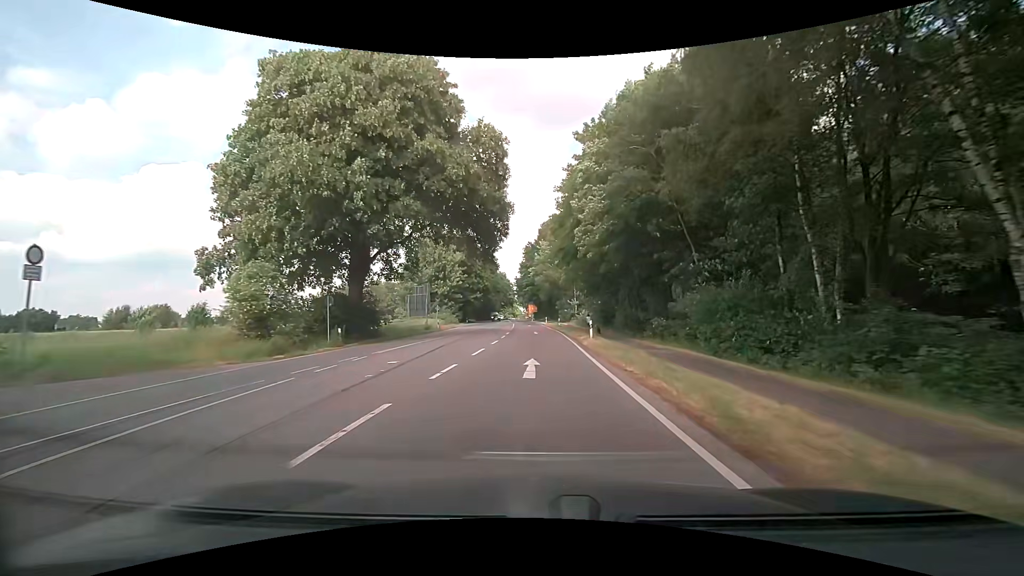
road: secondary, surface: asphalt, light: Day
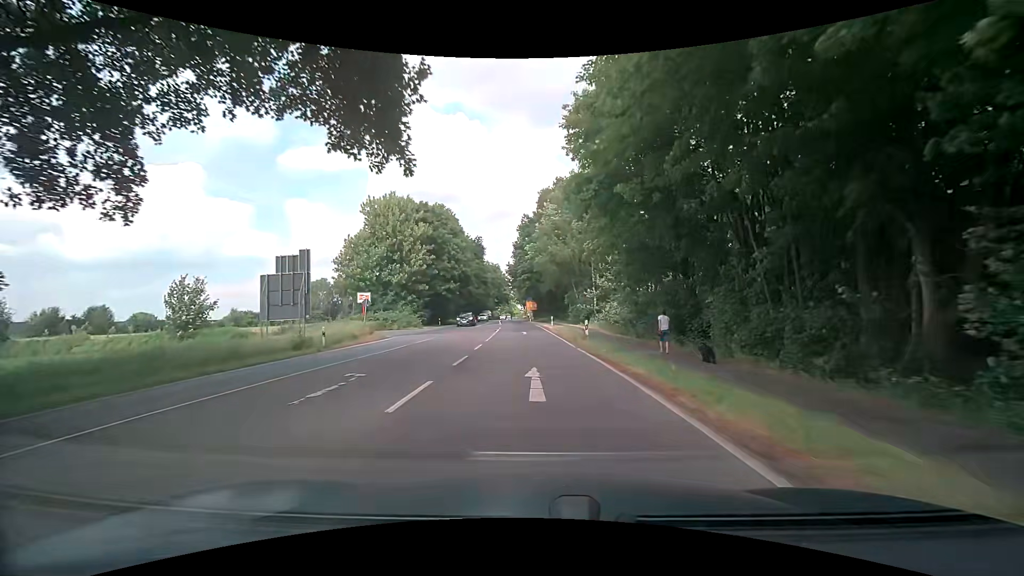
(+0.4, +28.5) m; +1°
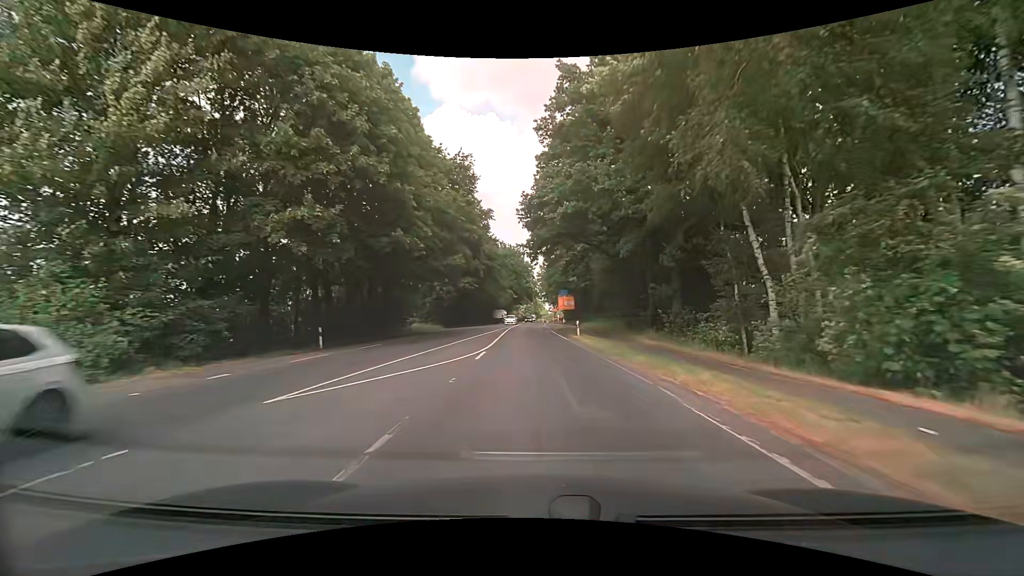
(-1.3, +48.0) m; -3°
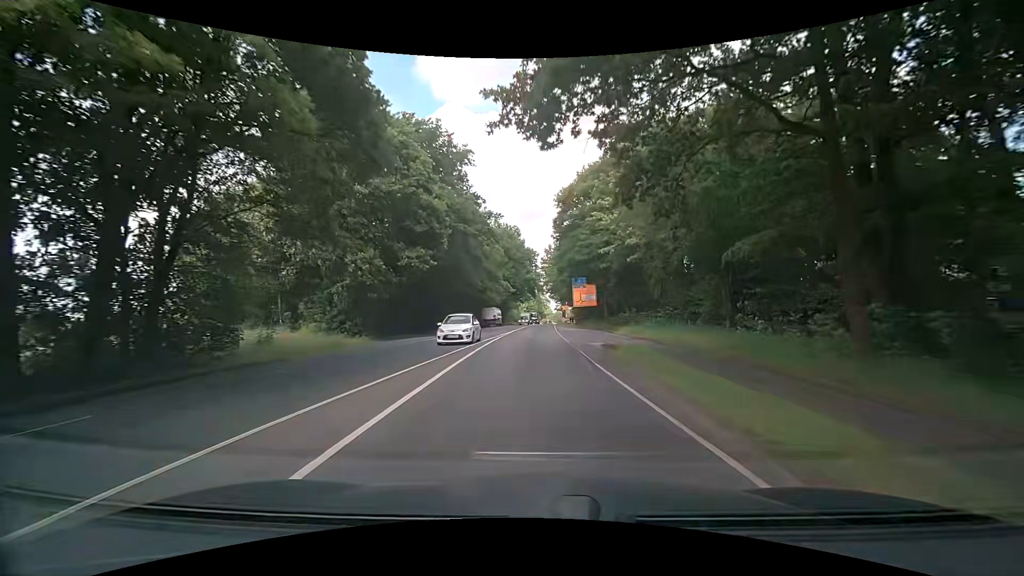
(-0.1, +29.0) m; 0°
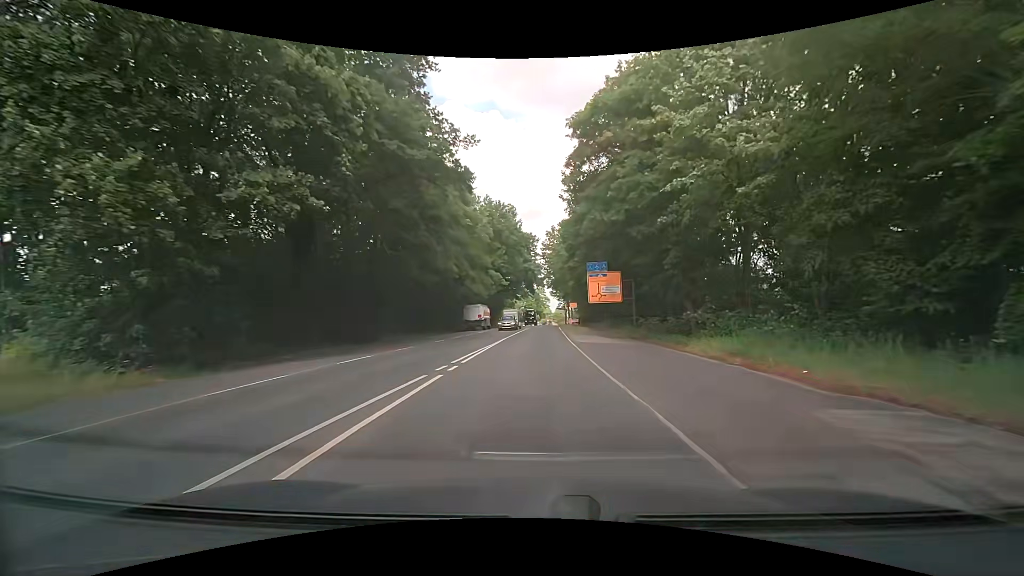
(0.0, +19.5) m; 0°
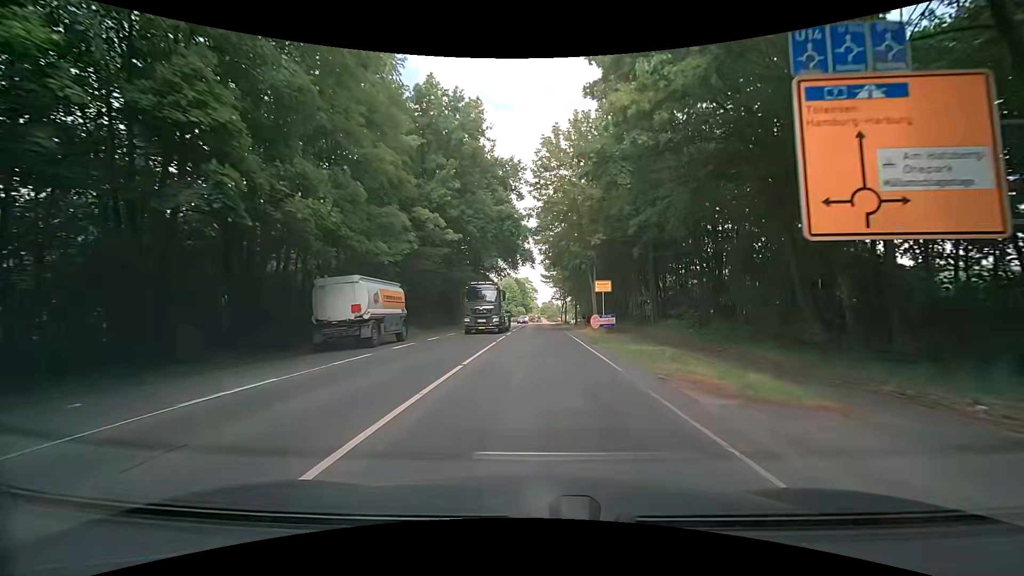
(+0.4, +37.6) m; +3°
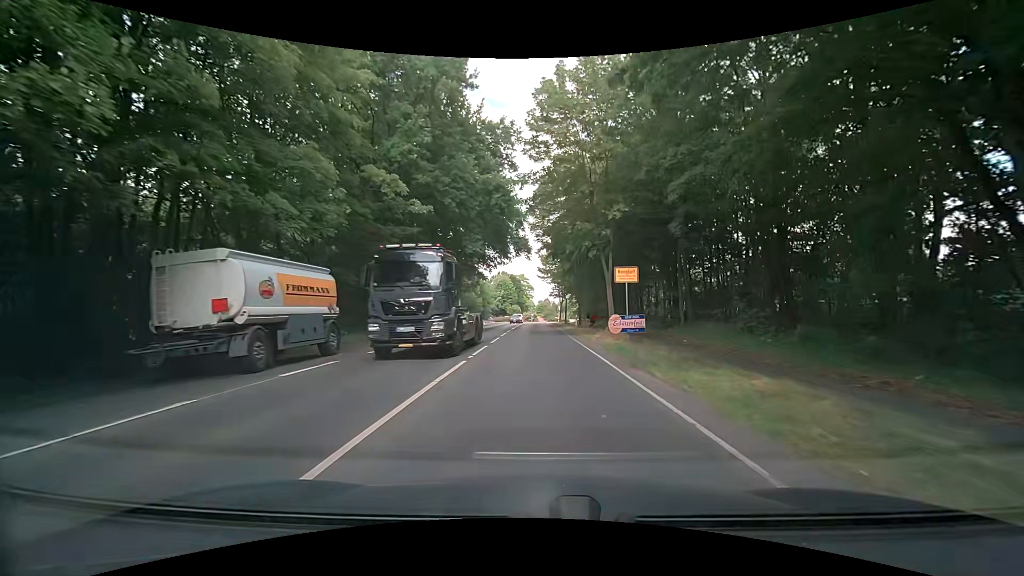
(-0.1, +8.6) m; -1°
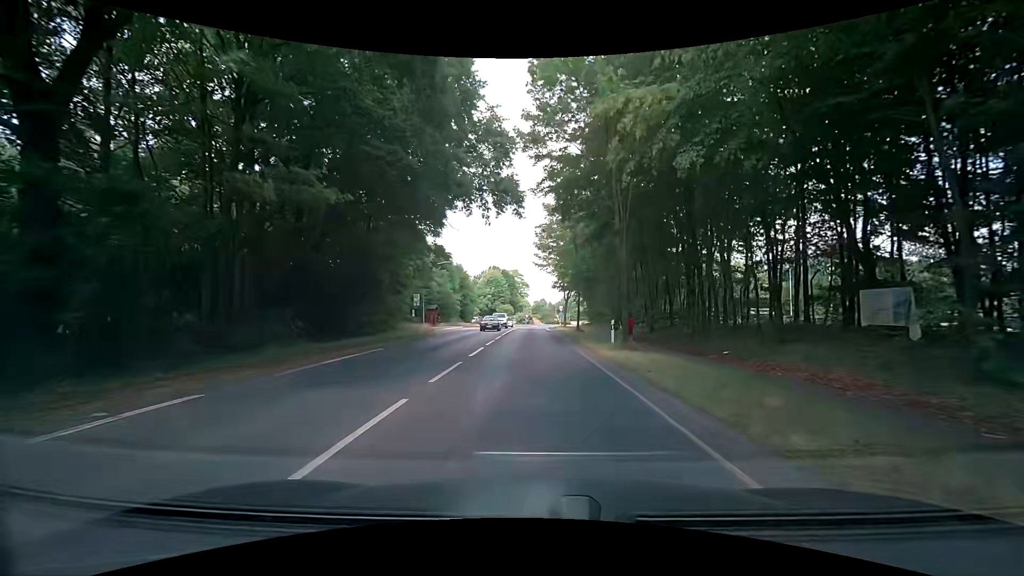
(+0.4, +23.3) m; +2°
